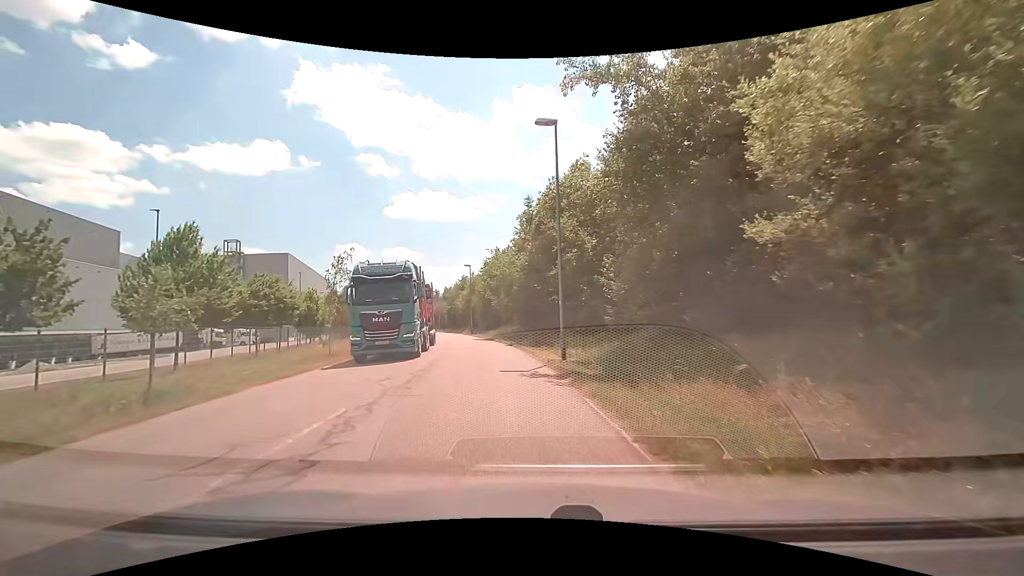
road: unclassified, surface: asphalt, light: Day
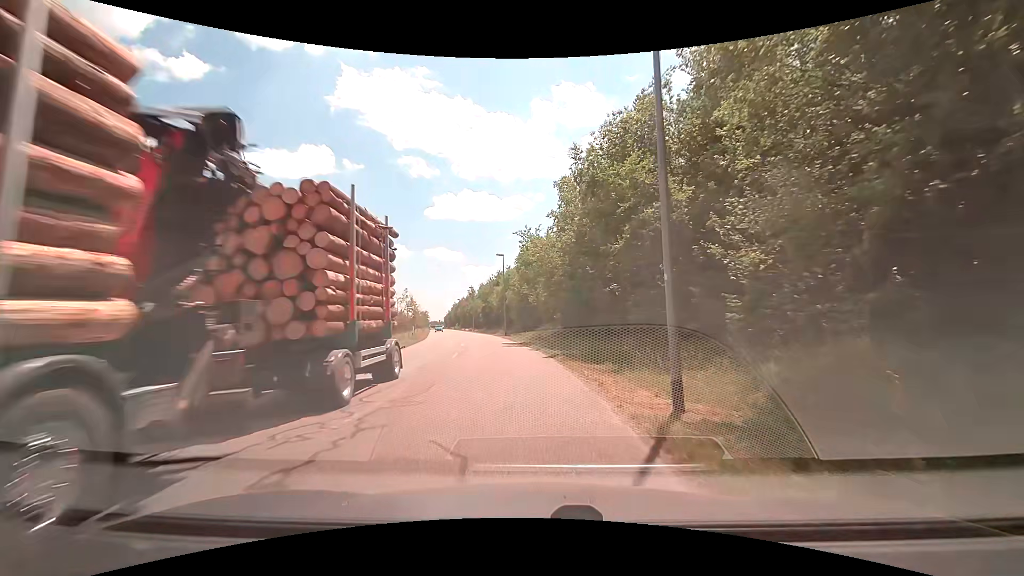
(-0.4, +9.8) m; -5°
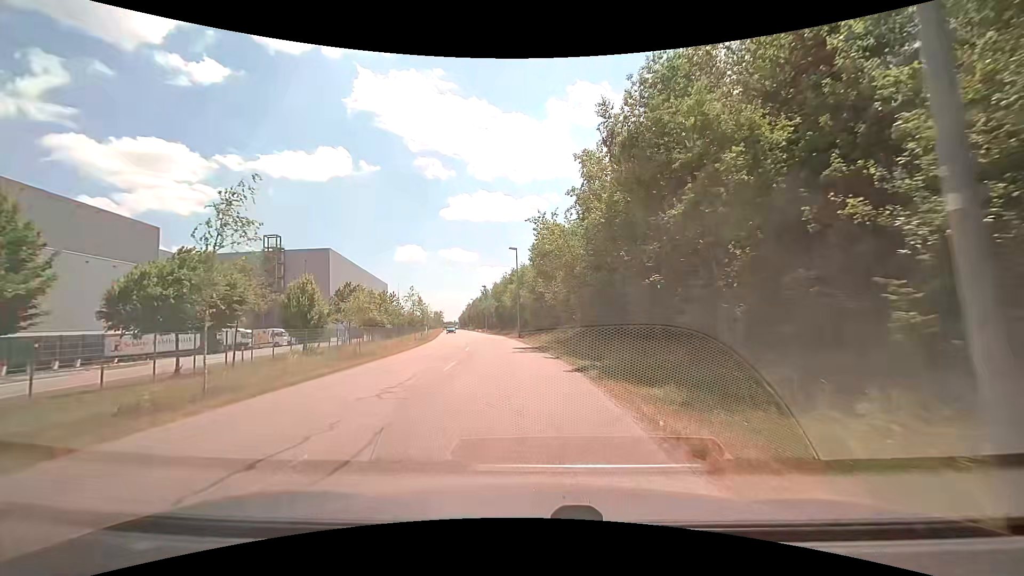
(-0.1, +5.1) m; -1°
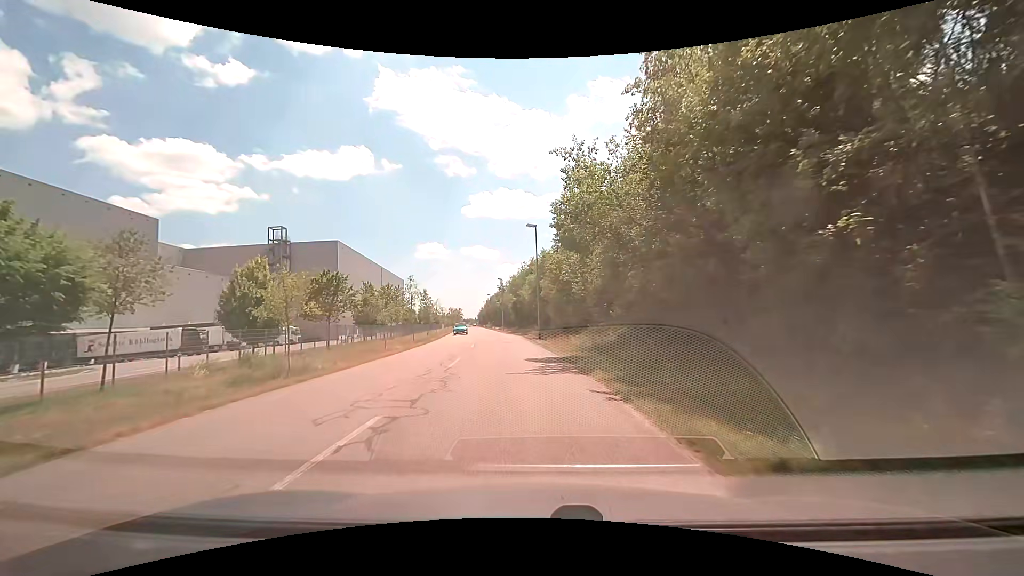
(-0.2, +10.4) m; -2°
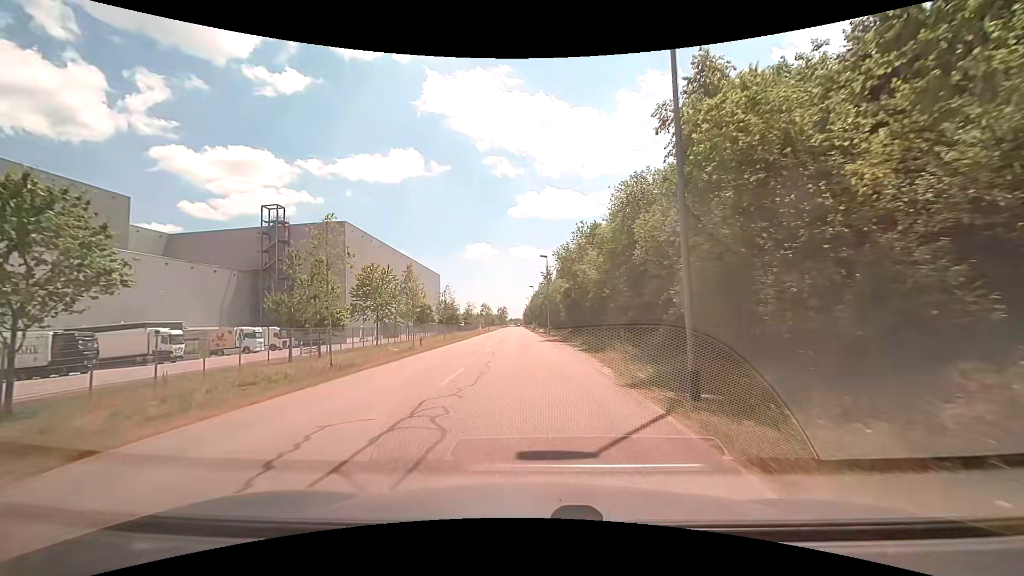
(-1.5, +28.6) m; -5°
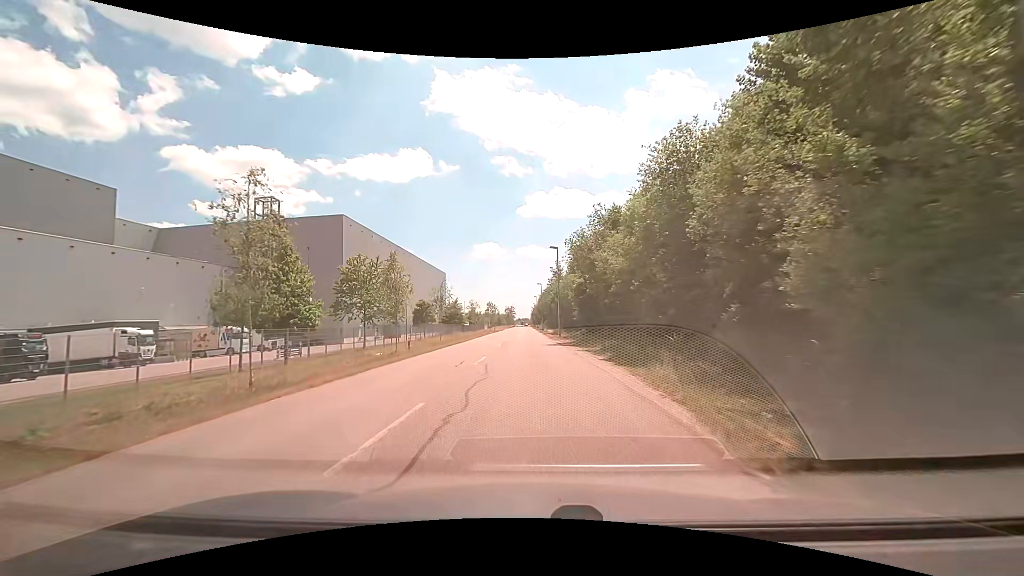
(0.0, +6.4) m; -1°
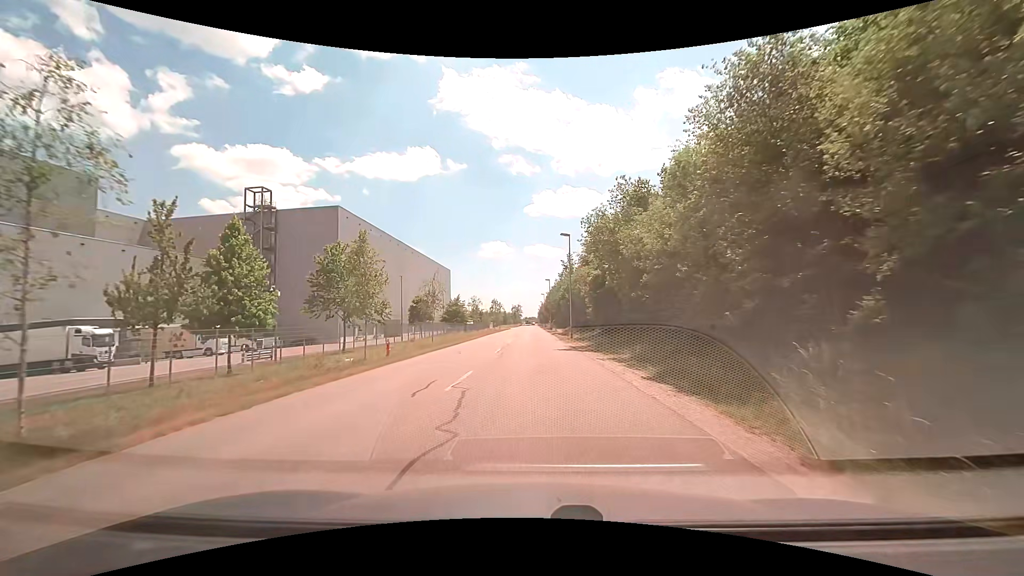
(-0.1, +6.6) m; -1°
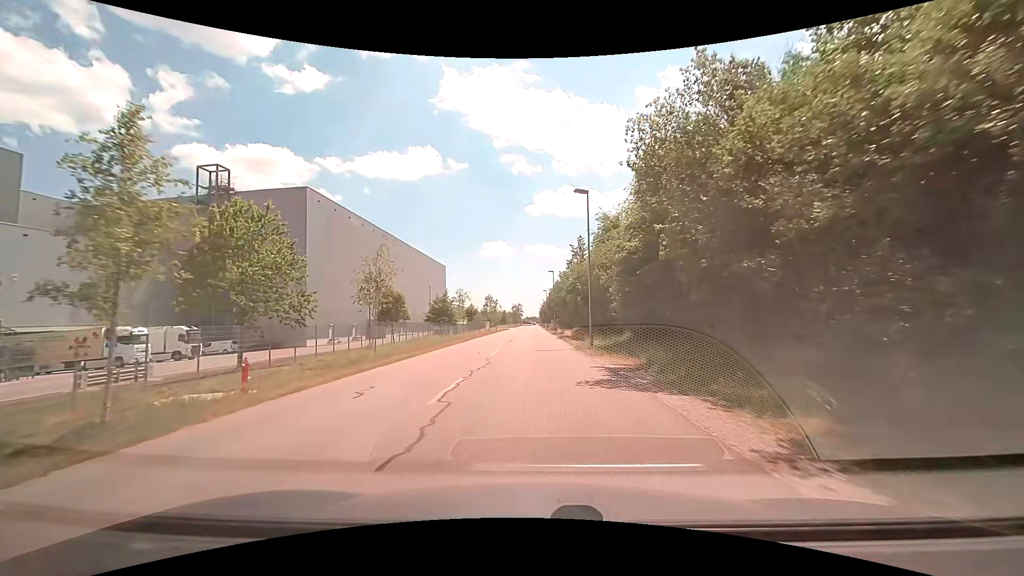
(0.0, +13.8) m; 0°
(0, +10) (0, +20) (0, +30) (0, +40) (0, +50) (0, +60) (0, +70) (0, +80) (0, +90) (0, +100) m
